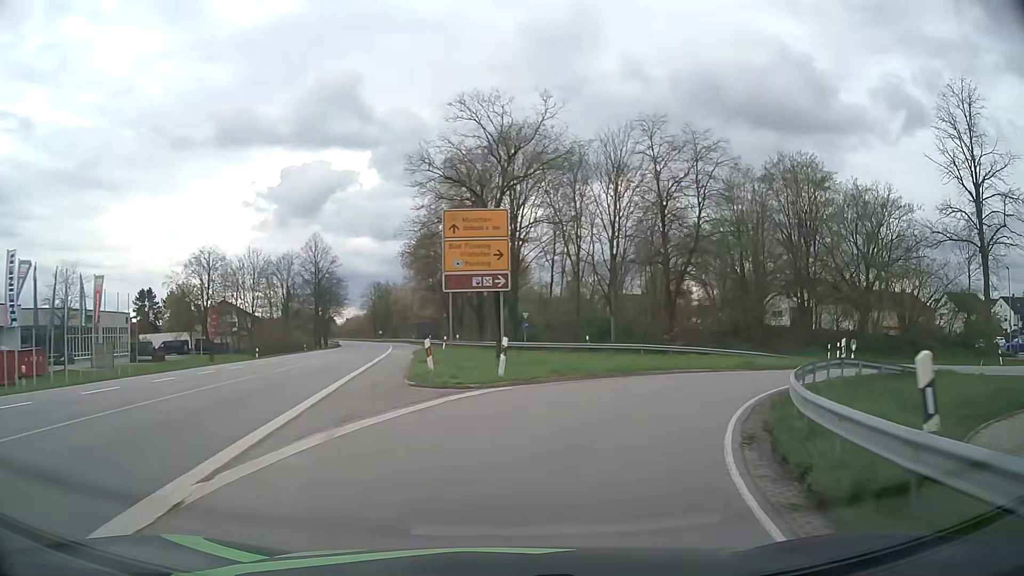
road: primary_link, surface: asphalt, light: Day
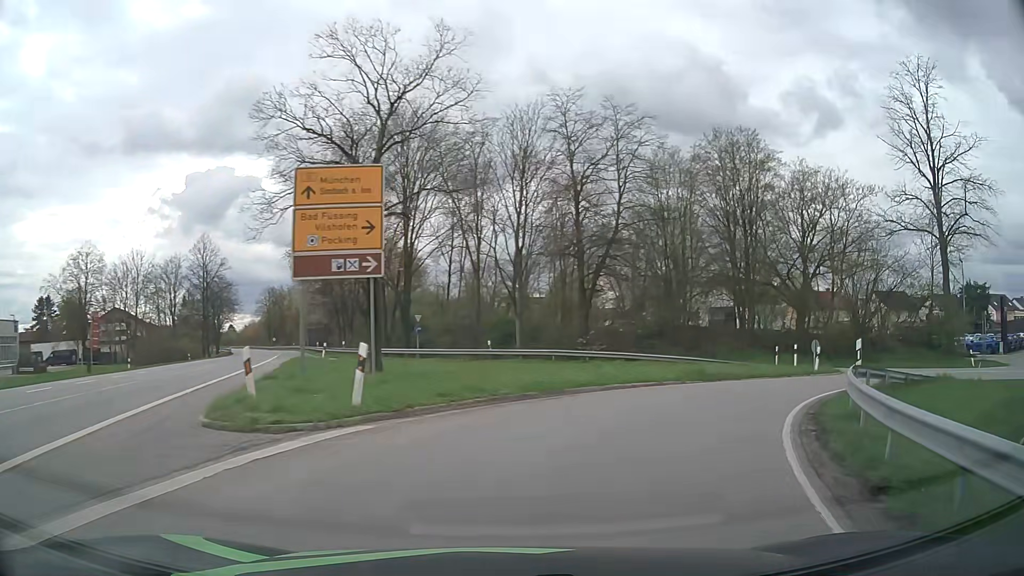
(+0.4, +6.3) m; +9°
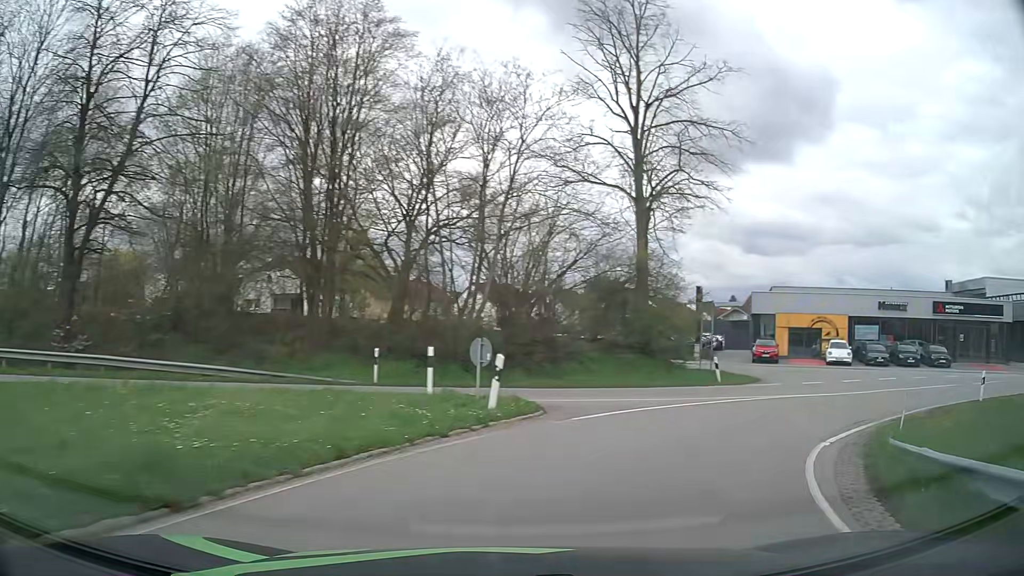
(+4.7, +16.0) m; +36°
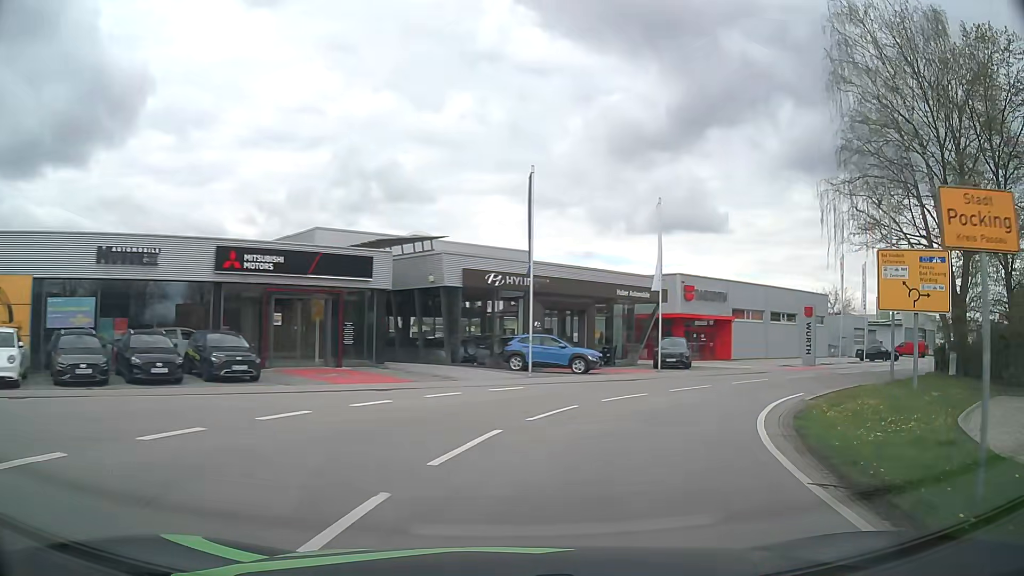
(+14.6, +22.0) m; +62°
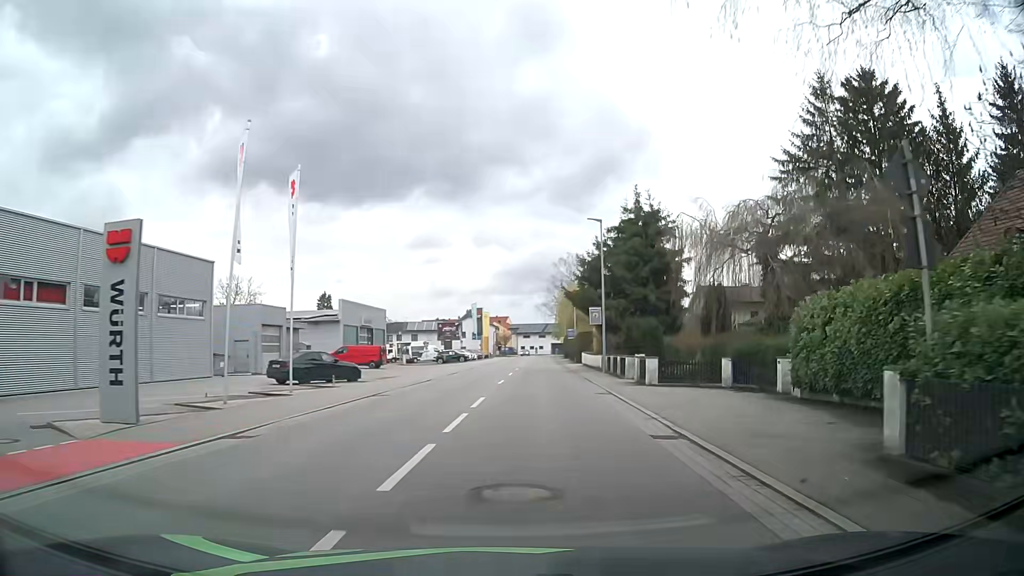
(+14.9, +28.2) m; +52°
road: secondary
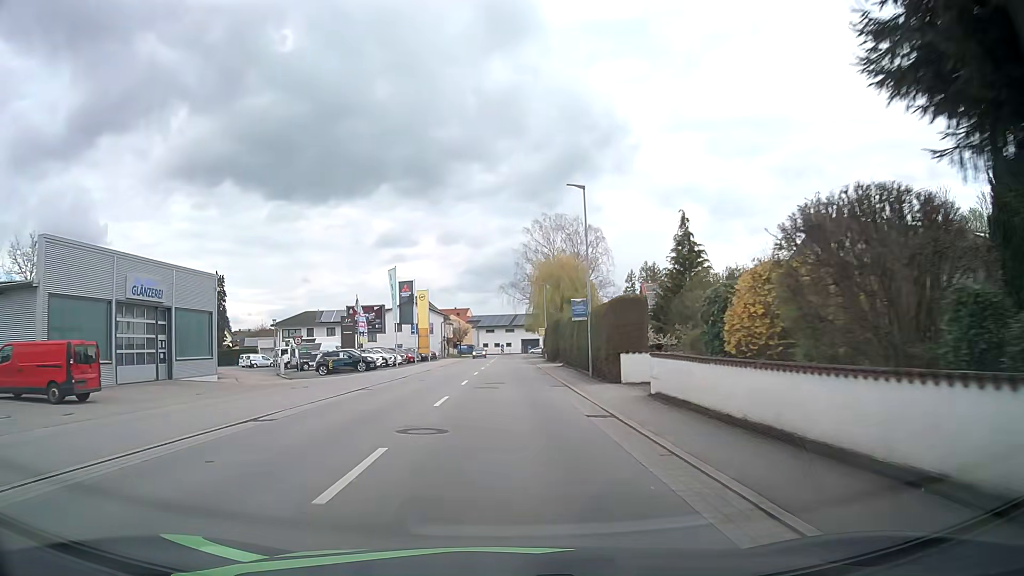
(+1.8, +39.0) m; +2°
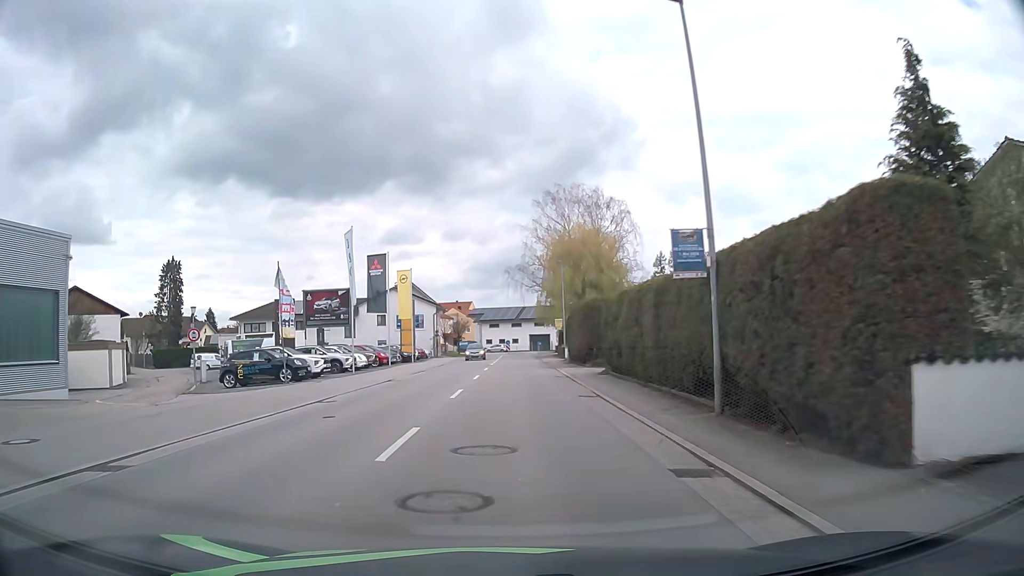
(0.0, +16.6) m; 0°
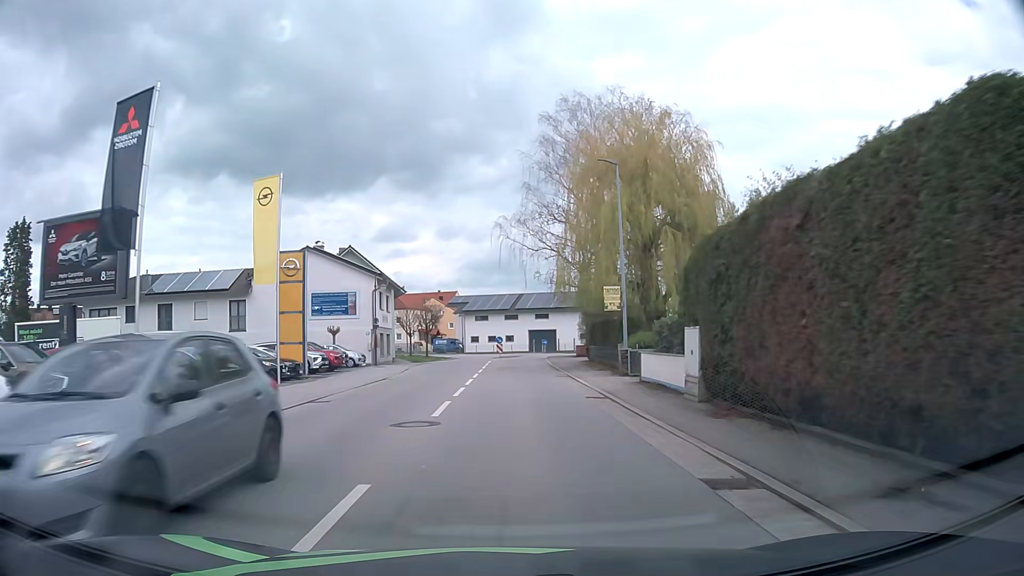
(+0.2, +31.5) m; +1°
(0, +10) (0, +20) (0, +30) (0, +40) (+1, +50) (+3, +60) (+9, +68) (+17, +72) (+27, +72) (+37, +70) m
